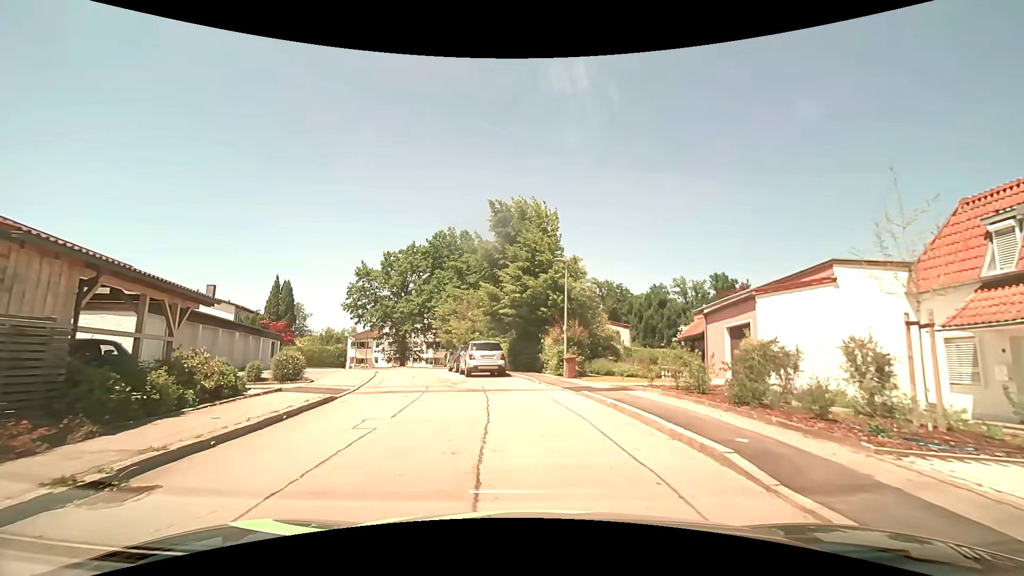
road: residential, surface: asphalt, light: Day
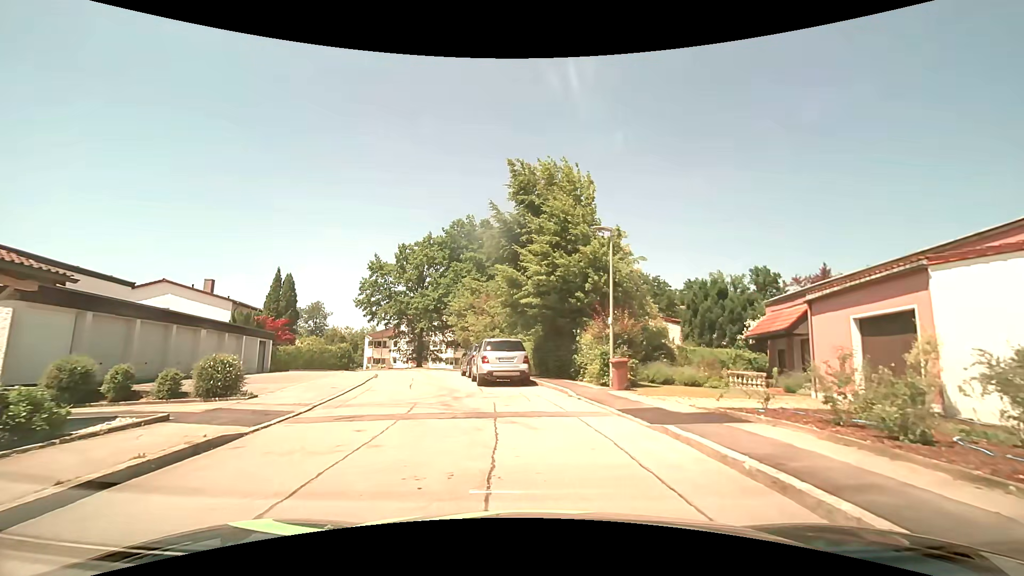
(-0.1, +5.7) m; -3°
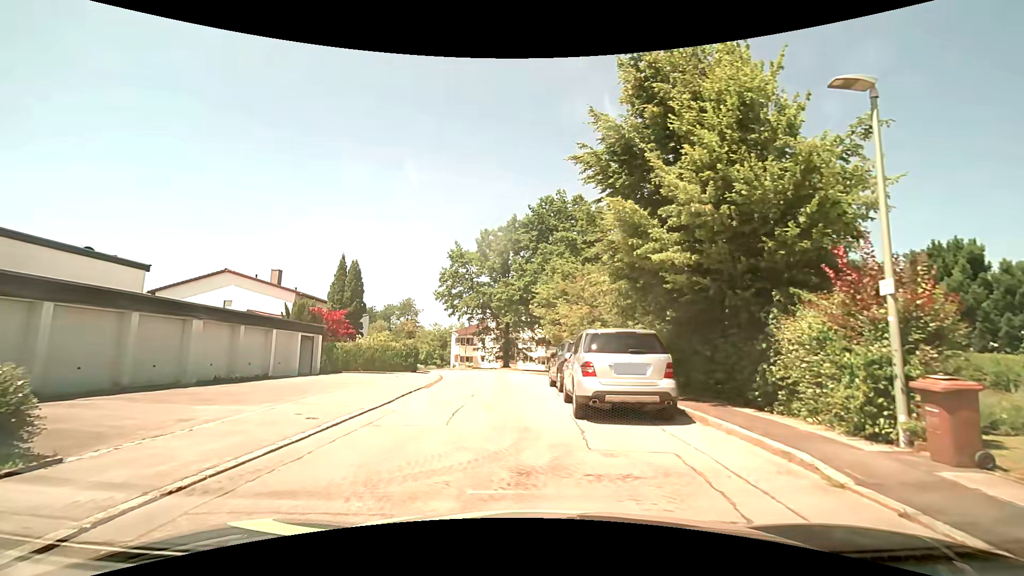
(-0.5, +8.4) m; -10°
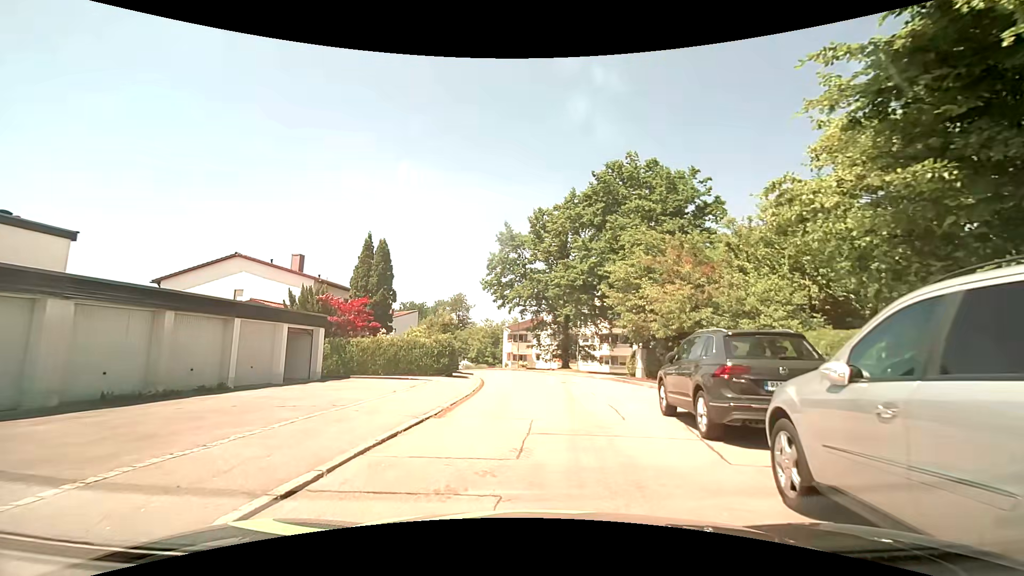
(-0.7, +8.1) m; -7°
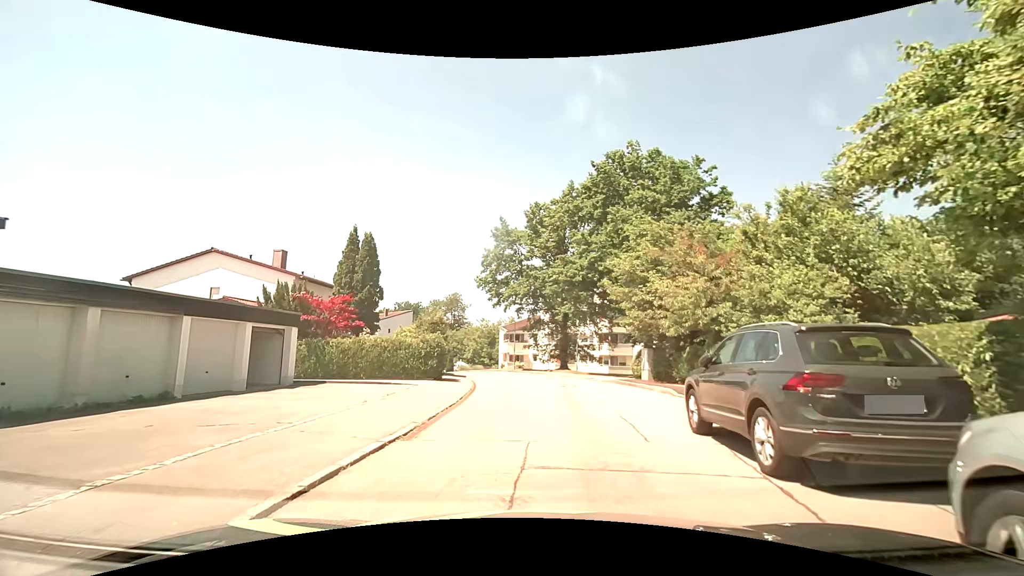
(0.0, +2.1) m; -1°
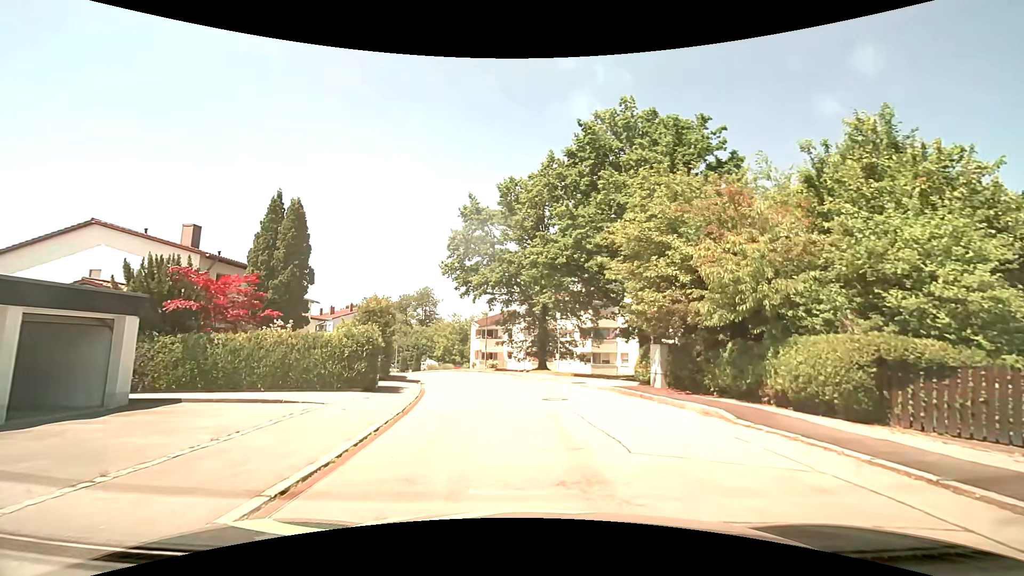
(+0.2, +6.5) m; +3°
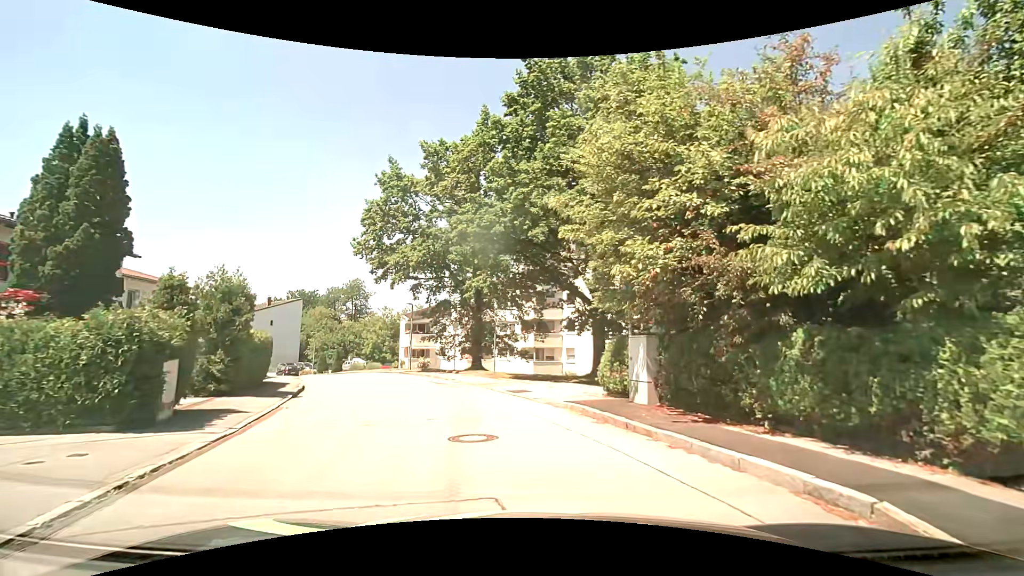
(+0.6, +6.7) m; +7°
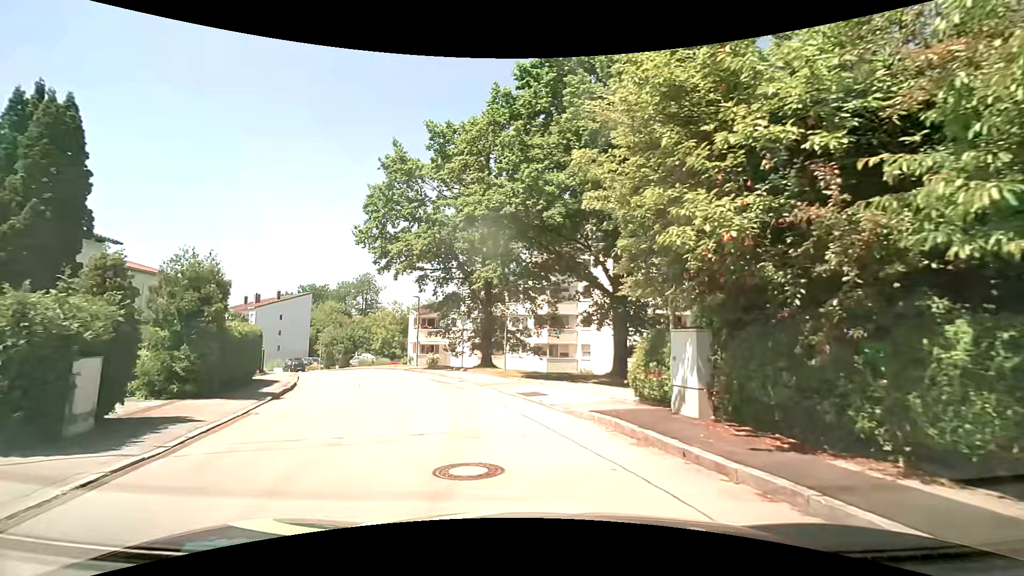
(0.0, +2.3) m; 0°
(-1, +10) (-4, +19) (-8, +29) (-13, +37) (-18, +46) (-25, +53) (-32, +60) (-40, +67) (-48, +73) (-56, +78) m
